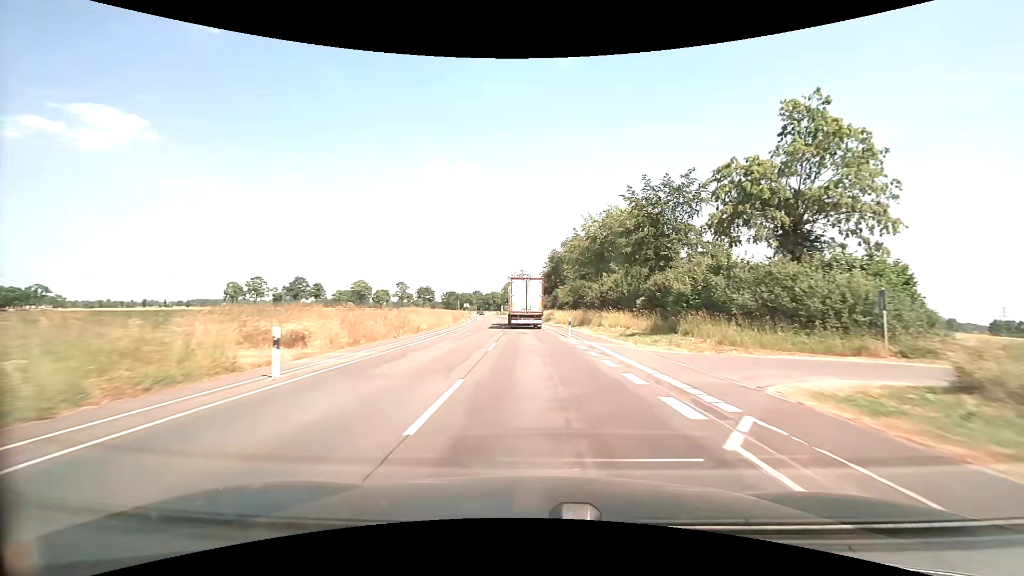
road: secondary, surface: asphalt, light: Day
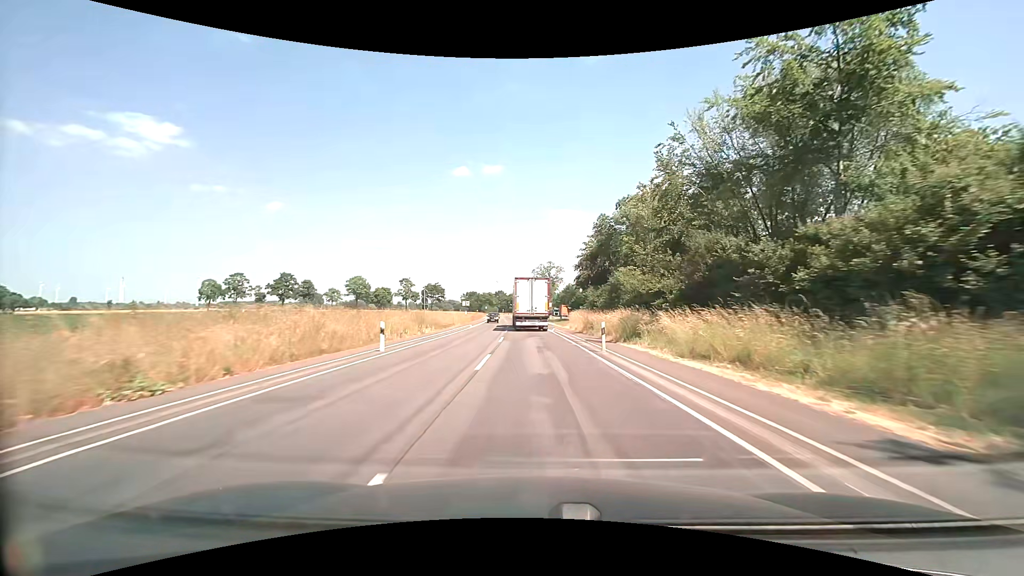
(-1.1, +41.7) m; -2°
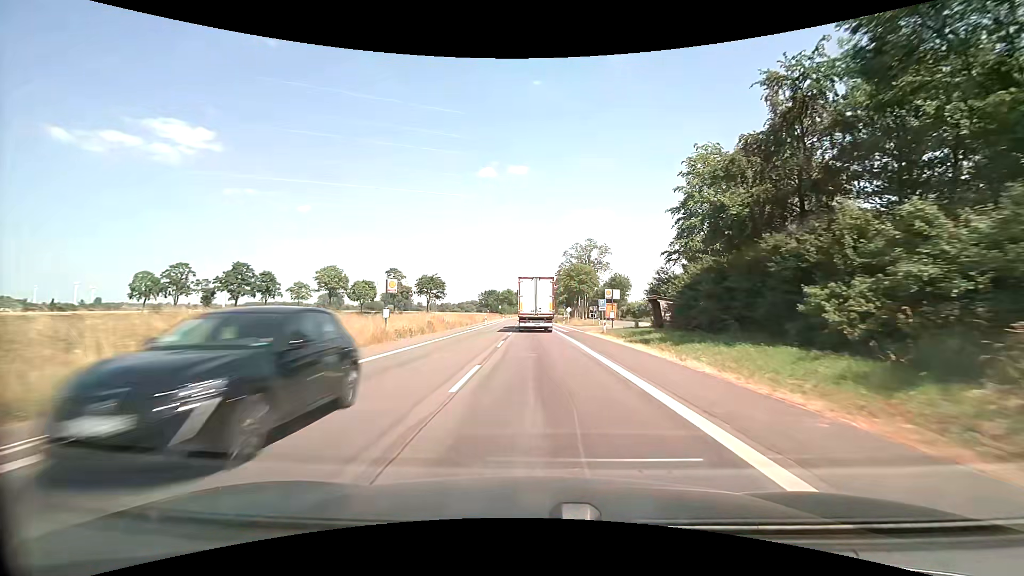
(-1.7, +51.4) m; -4°
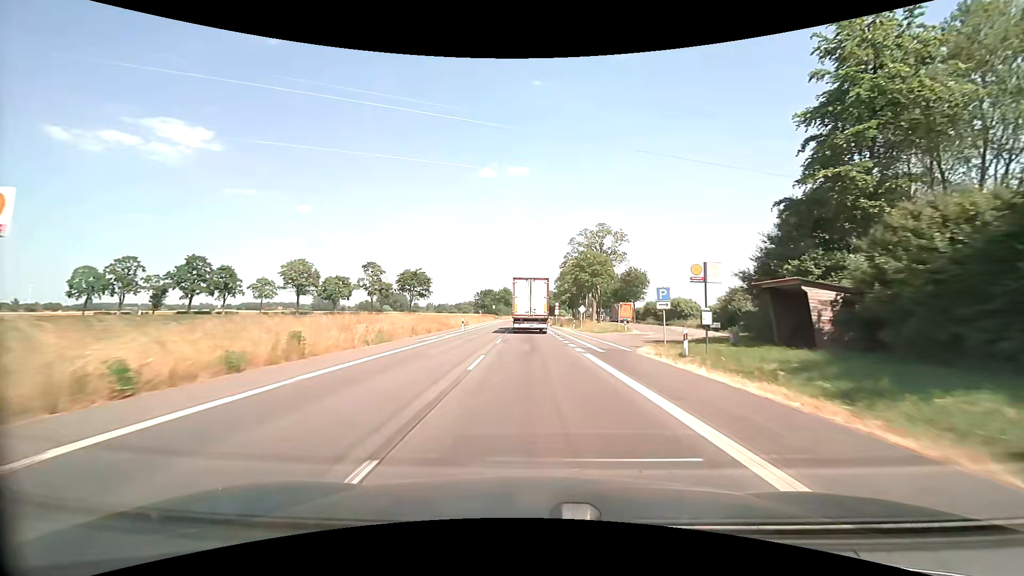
(0.0, +20.3) m; 0°
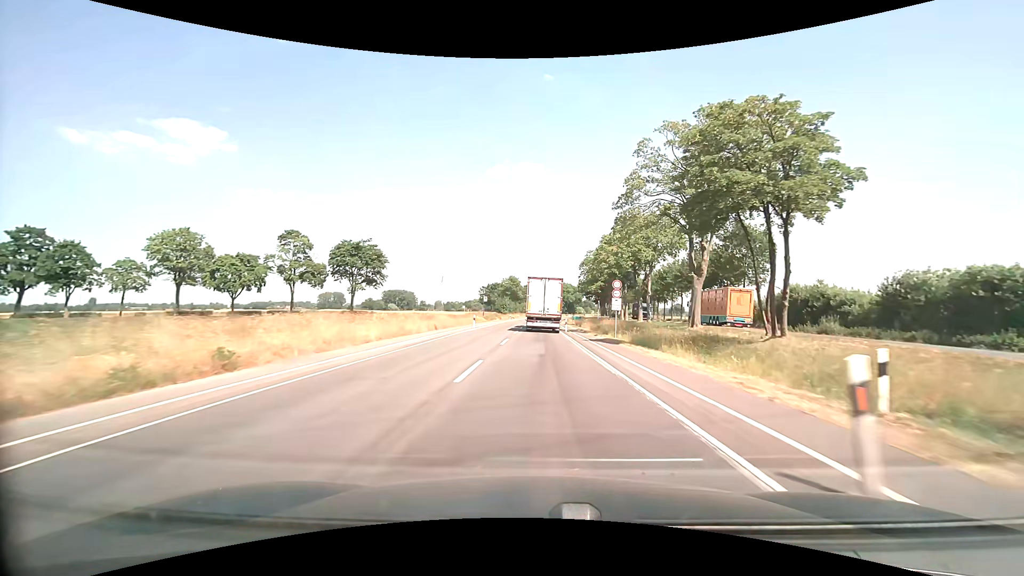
(-0.8, +50.3) m; -2°
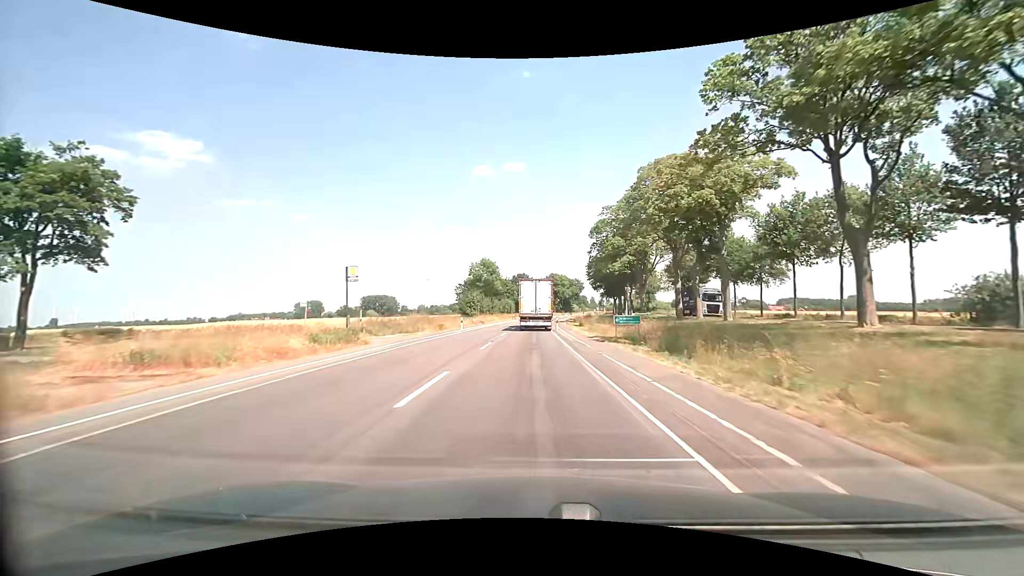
(+0.8, +50.2) m; +1°
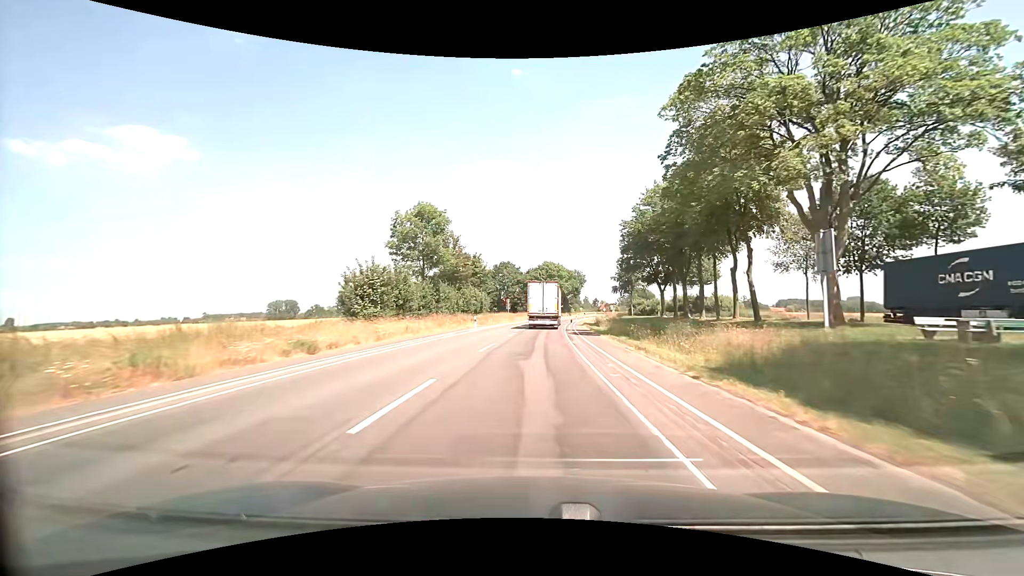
(+0.3, +50.5) m; +2°
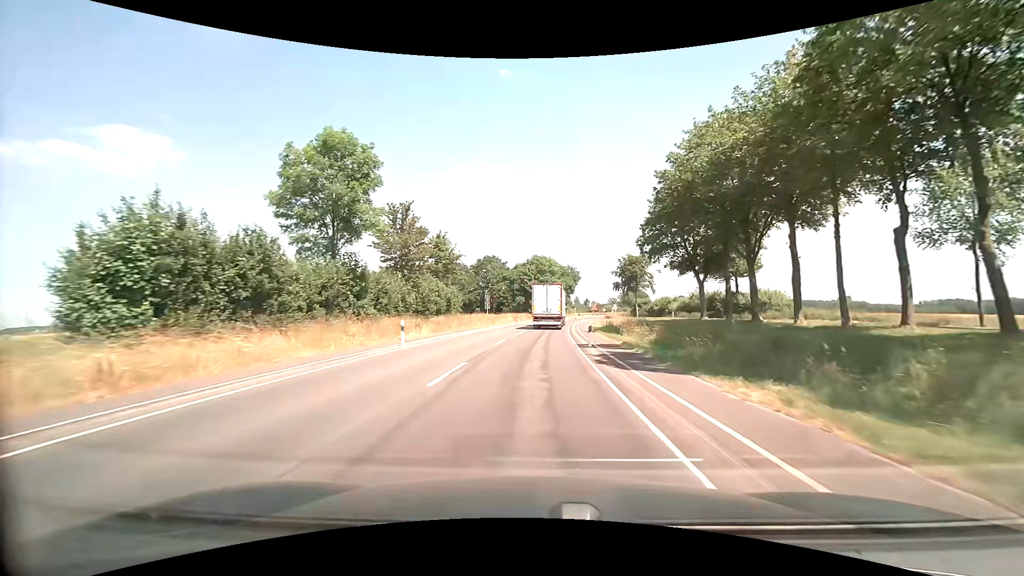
(+0.1, +20.3) m; +1°
(0, +10) (0, +20) (0, +30) (+1, +40) (+1, +50) (+2, +60) (+3, +70) (+4, +80) (+6, +90) (+7, +100) m
